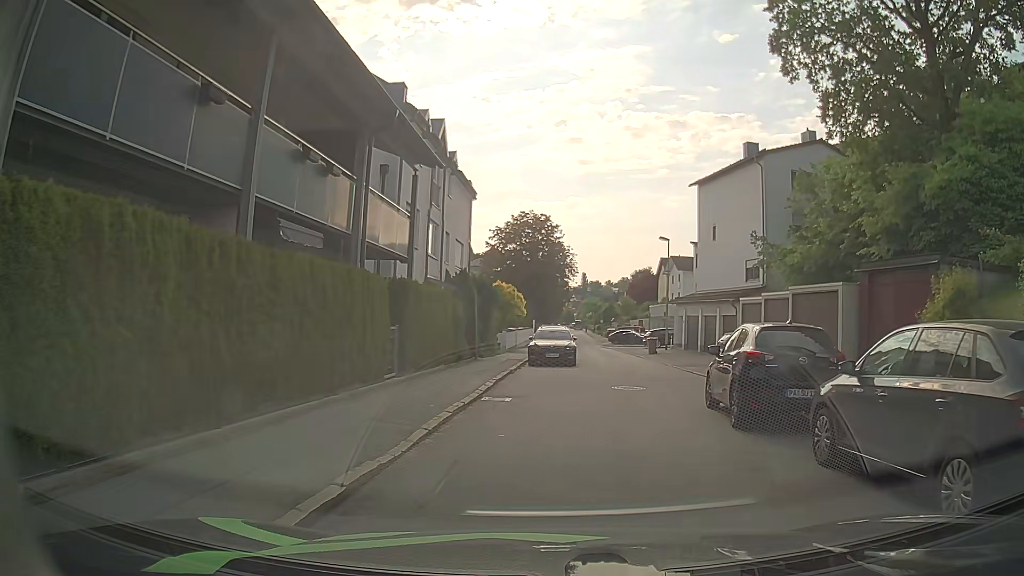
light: Day
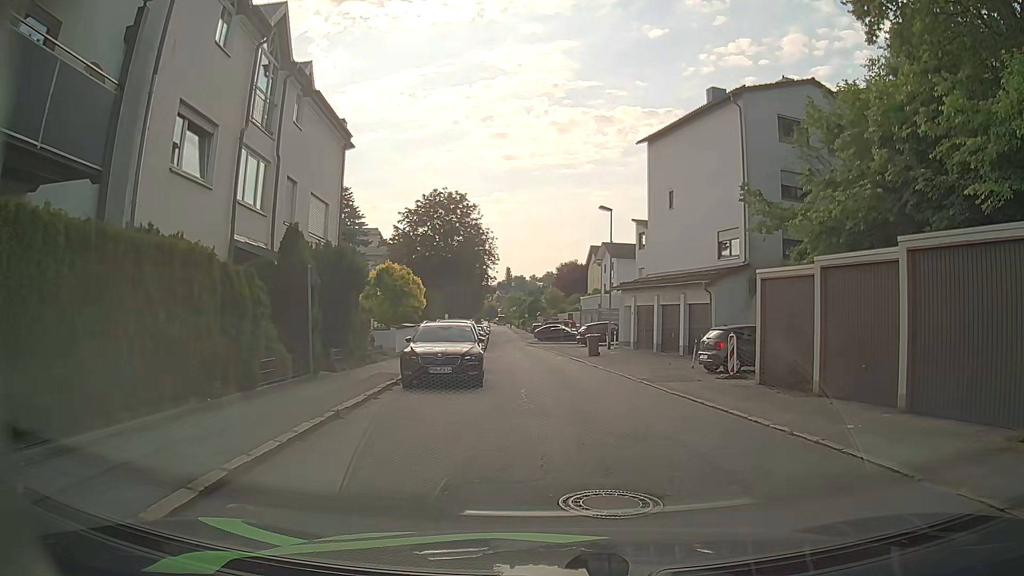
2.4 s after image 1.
(+0.4, +10.8) m; +5°
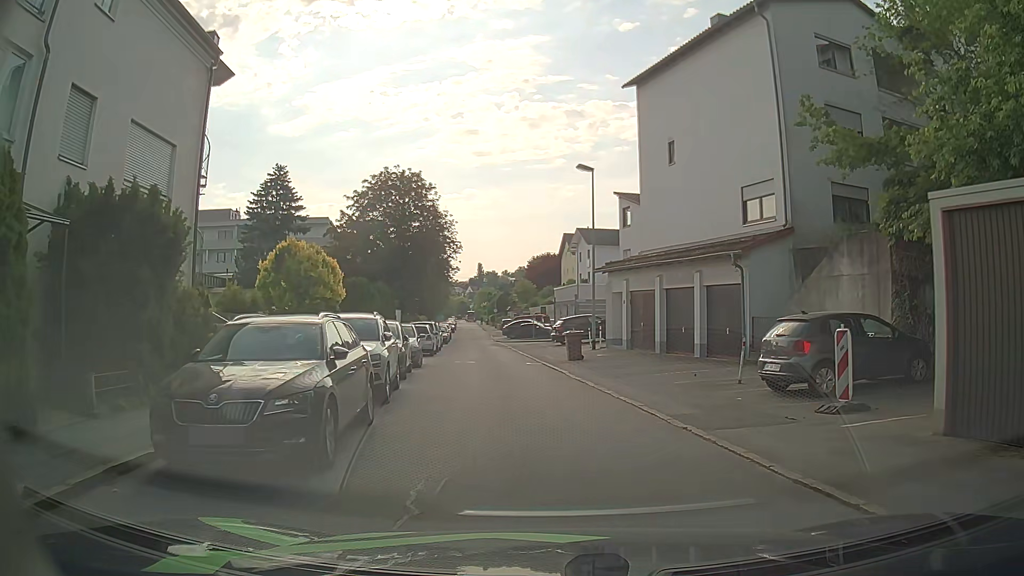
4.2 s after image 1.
(+0.3, +9.1) m; +3°
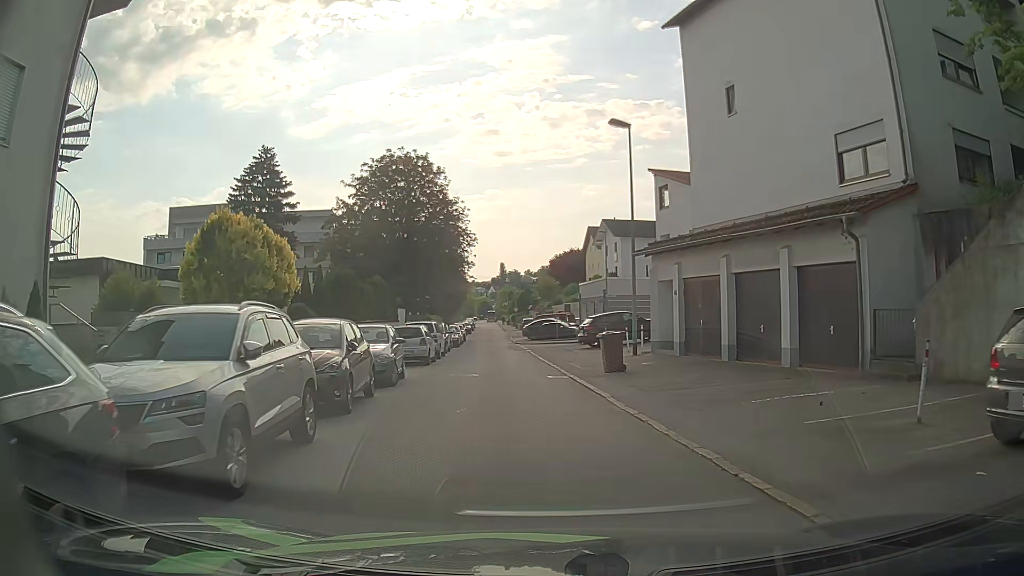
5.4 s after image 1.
(-0.1, +6.8) m; -2°
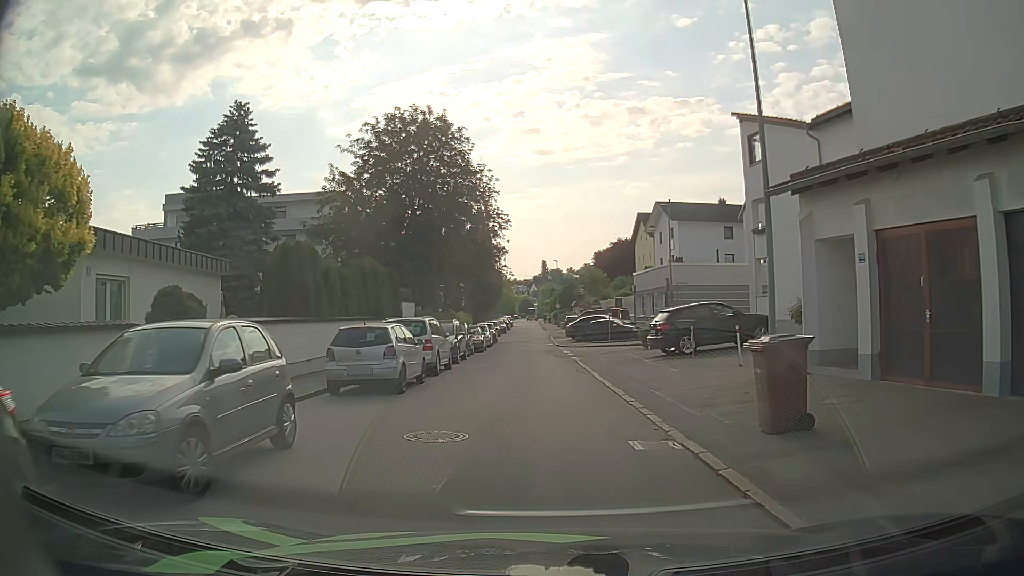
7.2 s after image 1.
(-0.3, +10.7) m; -4°
(0, +10) (0, +20) (-1, +30) (-1, +40) (-1, +50) (-1, +60) (-2, +70) (-2, +80) (-2, +90) (-3, +100) m
